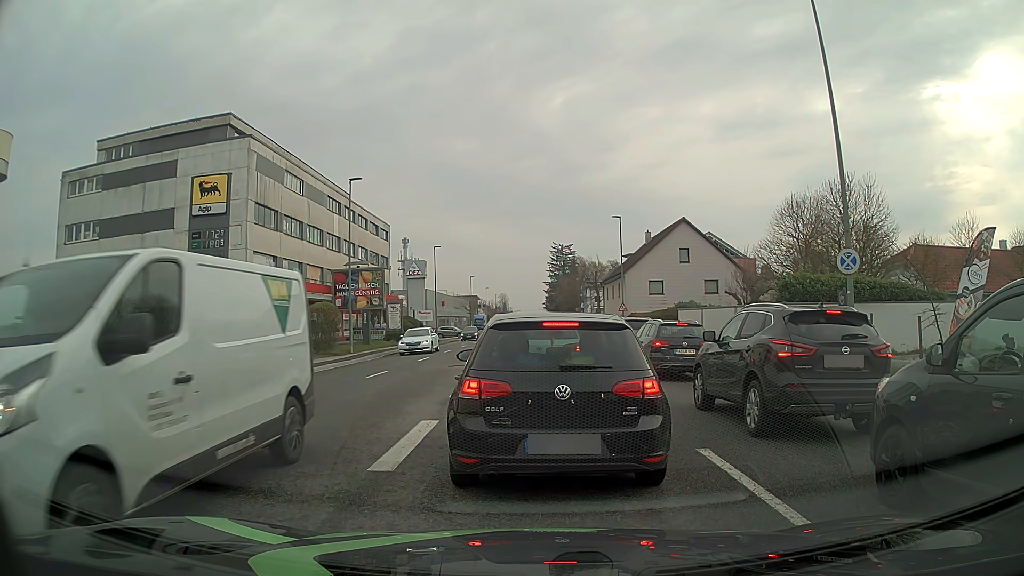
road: tertiary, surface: asphalt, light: Day
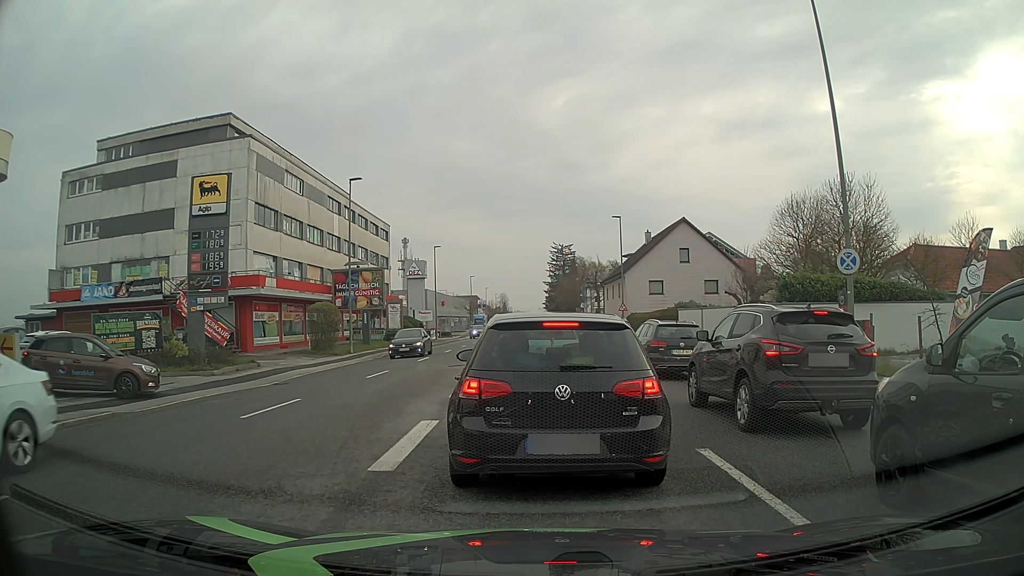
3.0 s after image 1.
(0.0, 0.0) m; 0°
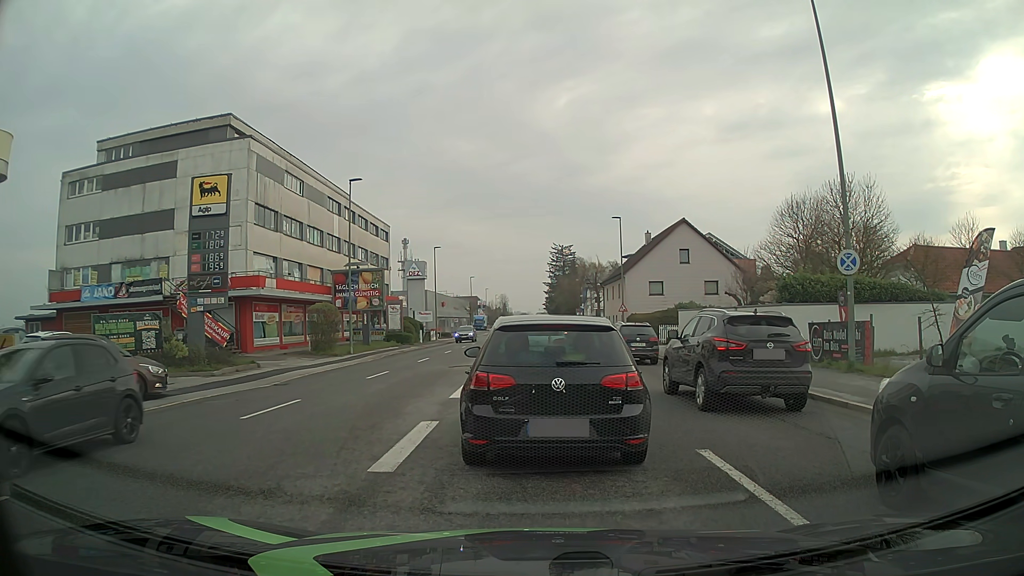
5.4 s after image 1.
(0.0, 0.0) m; 0°
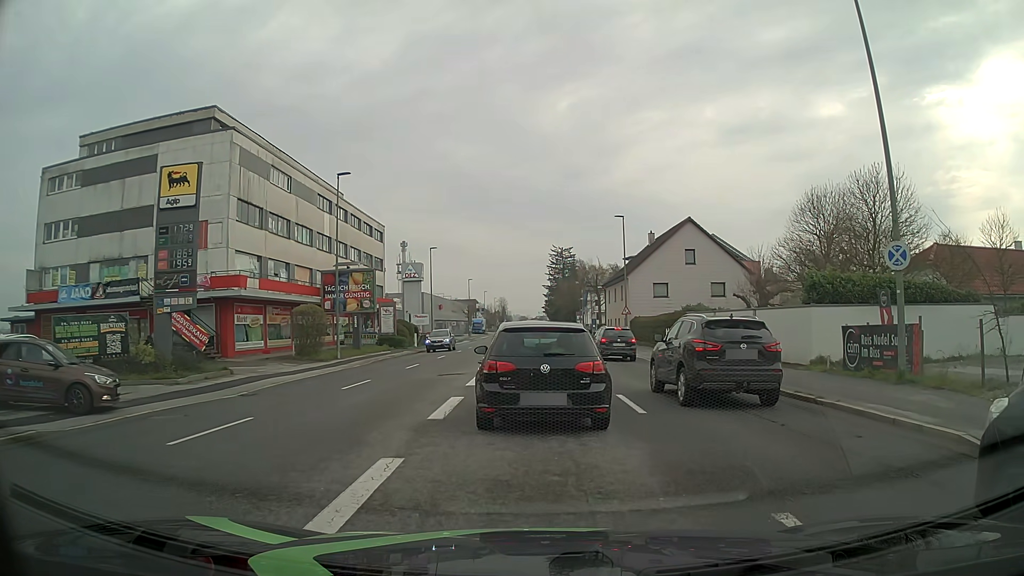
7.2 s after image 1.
(0.0, +2.7) m; 0°
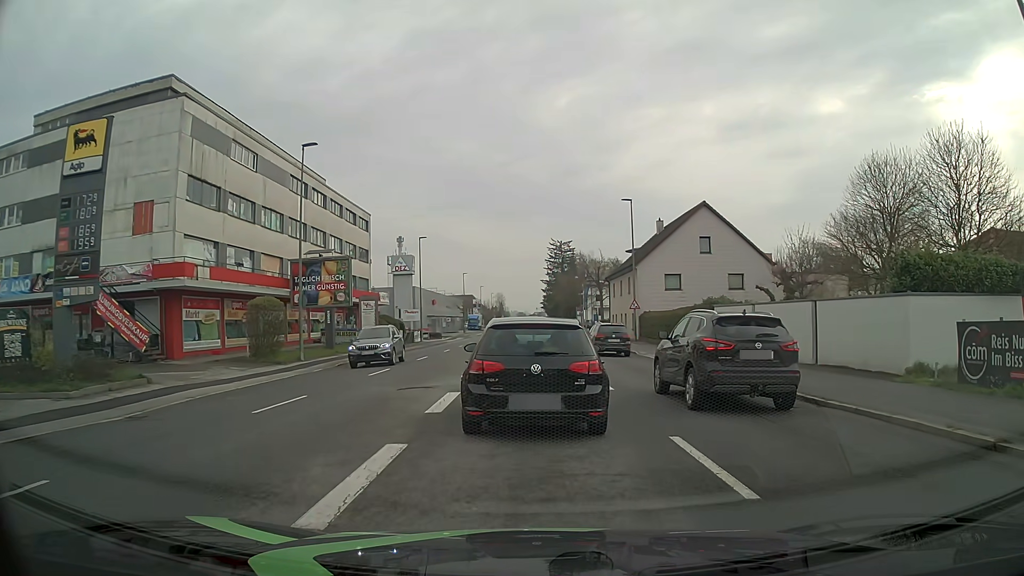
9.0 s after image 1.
(+0.1, +5.7) m; +1°
(0, +10) (0, +20) (-1, +30) (-1, +40) (-1, +50) (-1, +60) (-1, +70) (-2, +80) (-2, +90) (-2, +100) m
